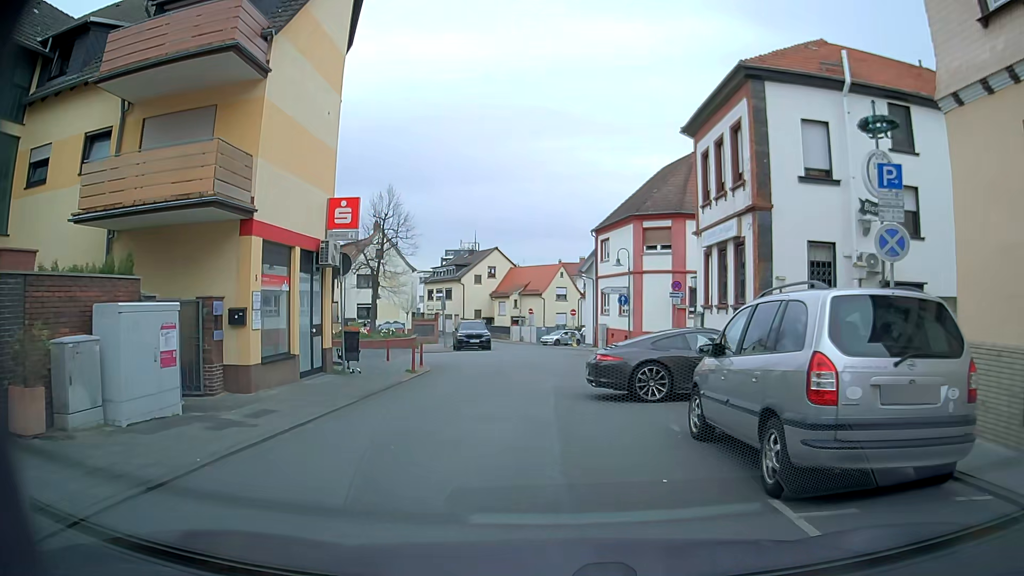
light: Day
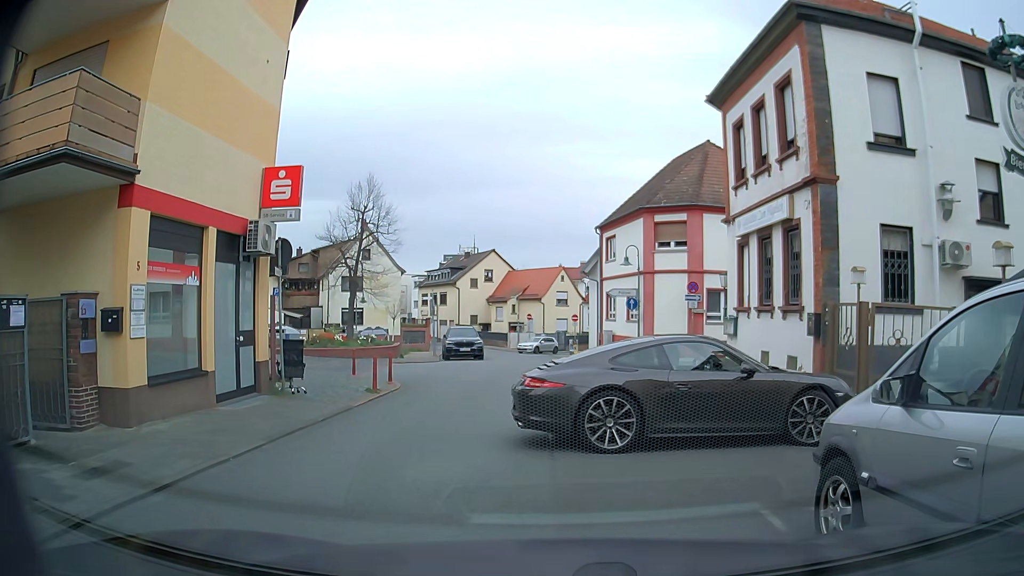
(+0.1, +3.7) m; +2°
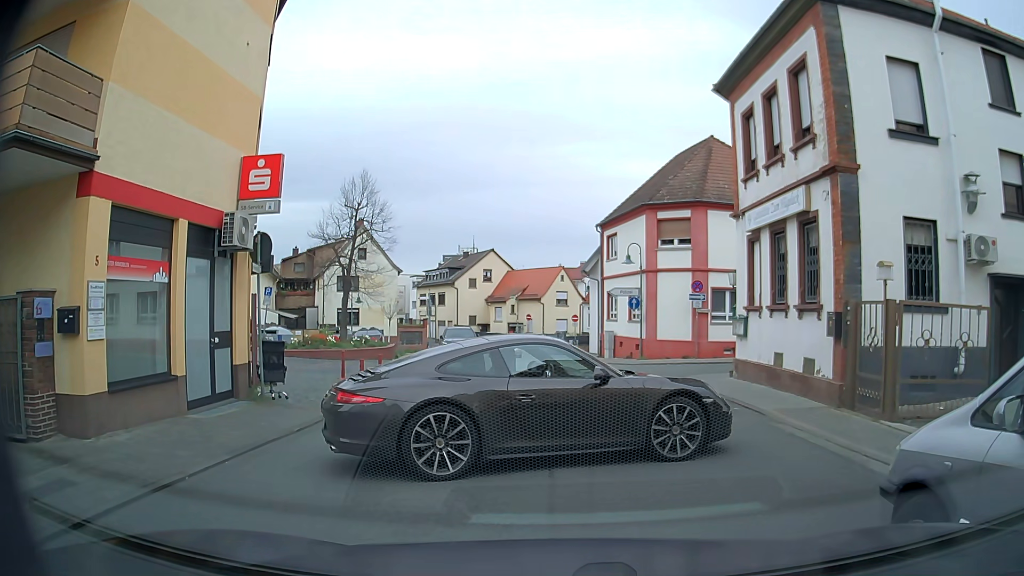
(0.0, +1.0) m; 0°
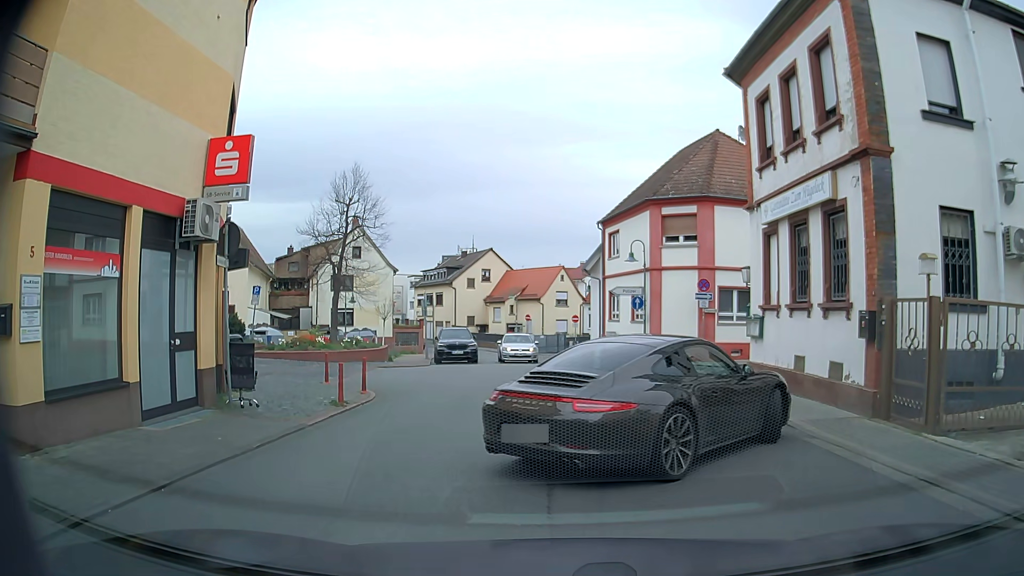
(0.0, +1.4) m; 0°
